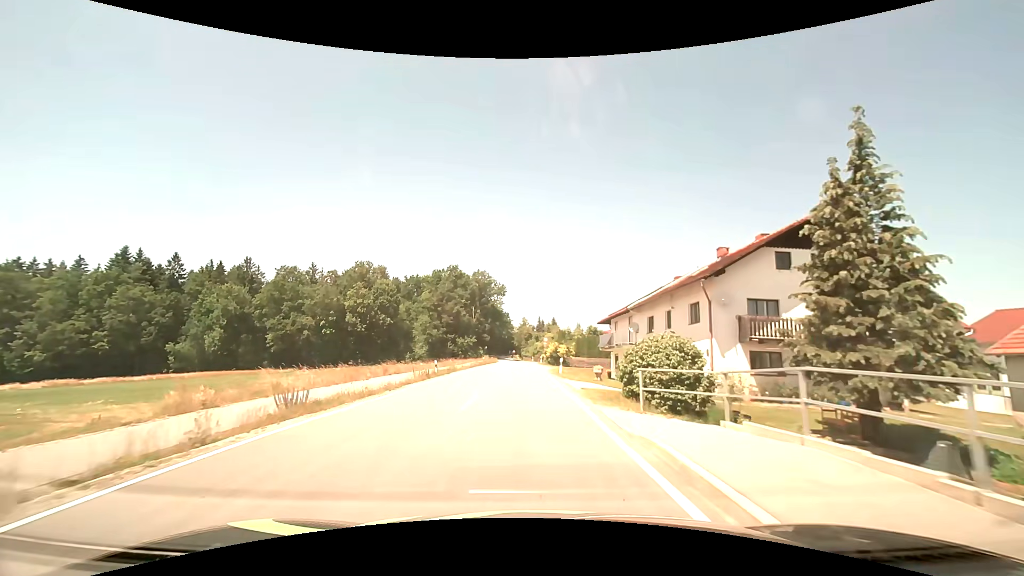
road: tertiary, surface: asphalt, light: Day
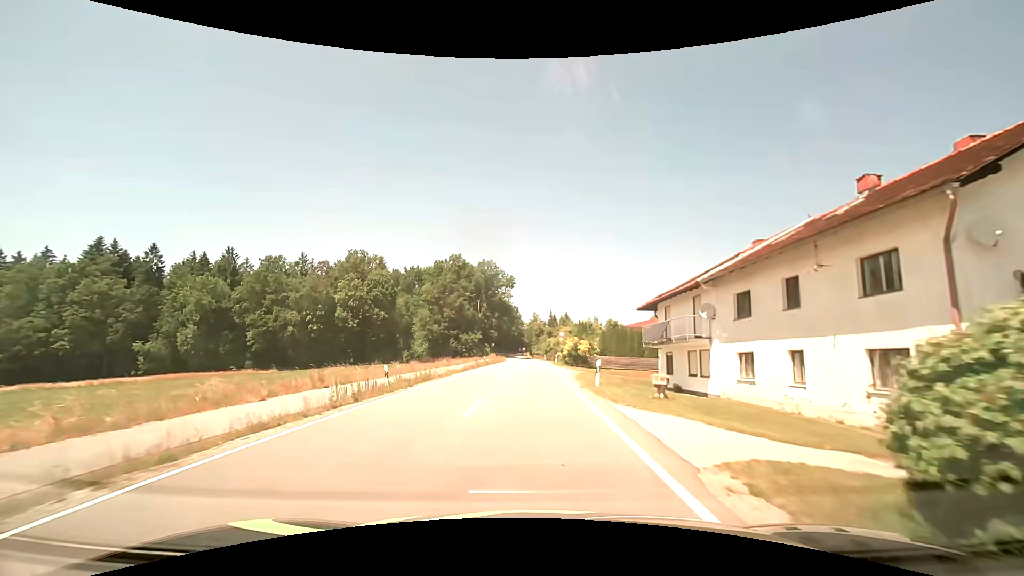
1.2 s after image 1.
(-0.2, +13.2) m; -2°
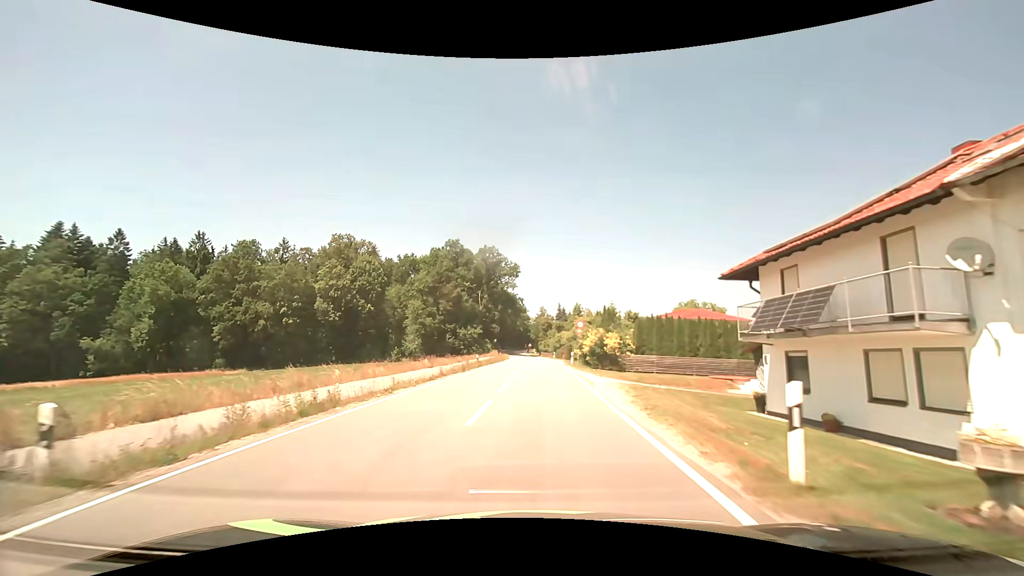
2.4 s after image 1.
(0.0, +13.6) m; -1°
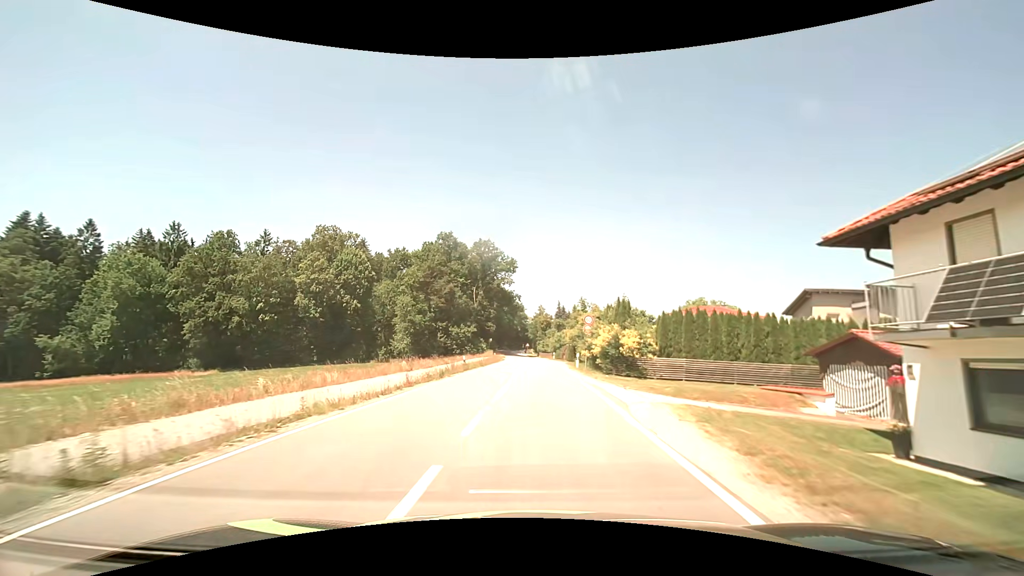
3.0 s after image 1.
(0.0, +7.0) m; 0°
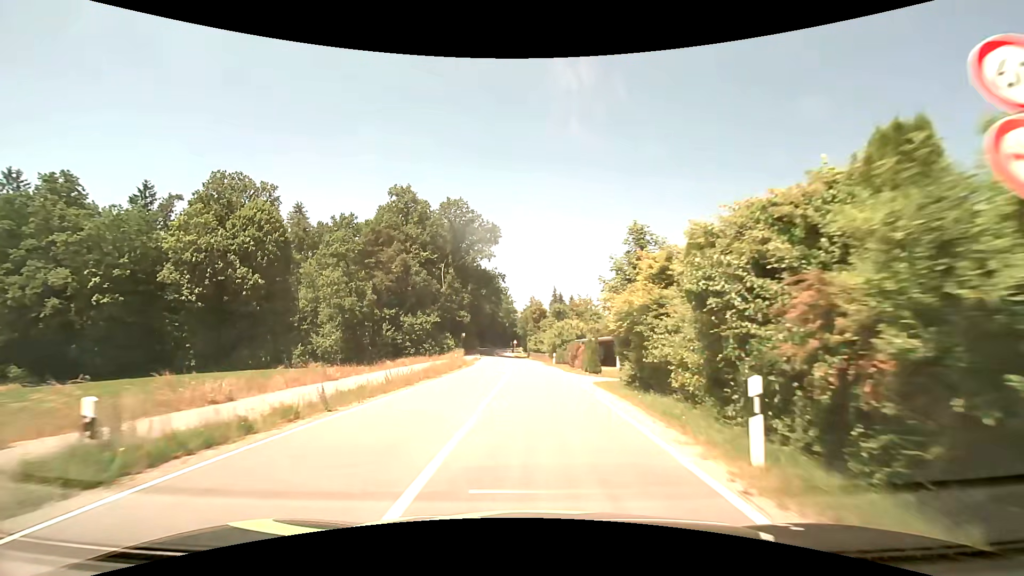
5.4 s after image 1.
(+0.4, +29.2) m; +1°
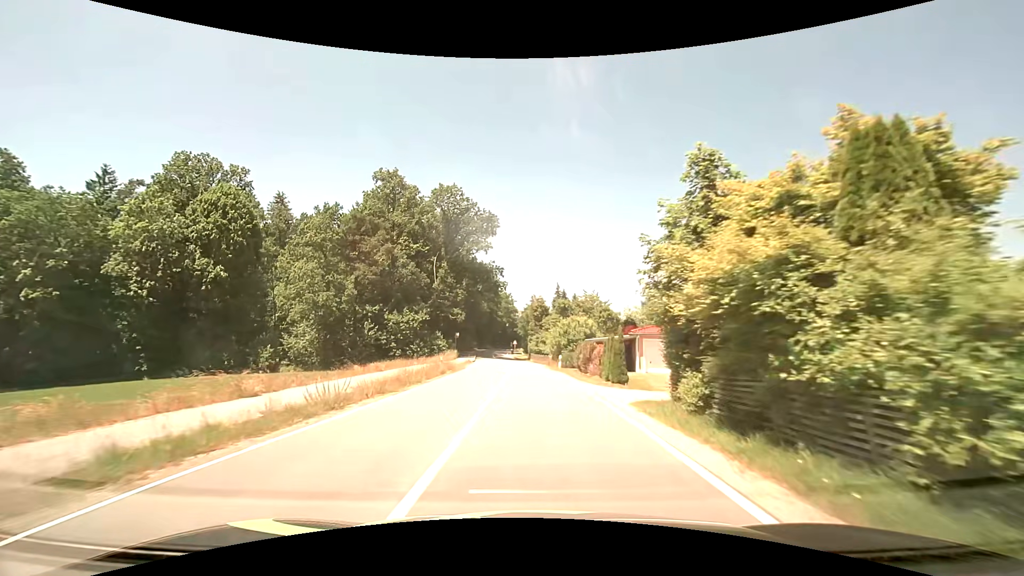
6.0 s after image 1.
(0.0, +7.6) m; 0°
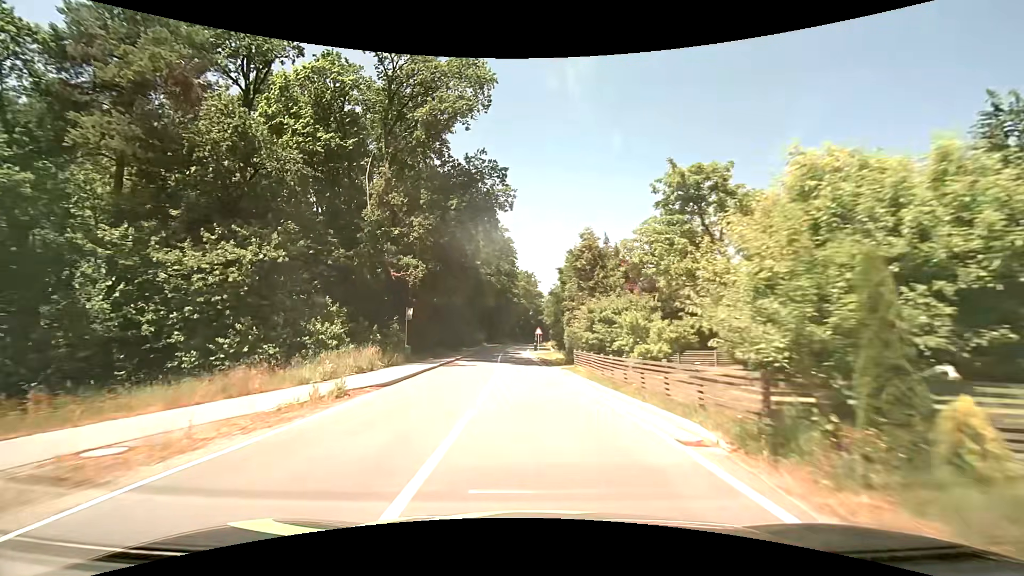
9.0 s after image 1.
(-0.7, +39.5) m; -3°
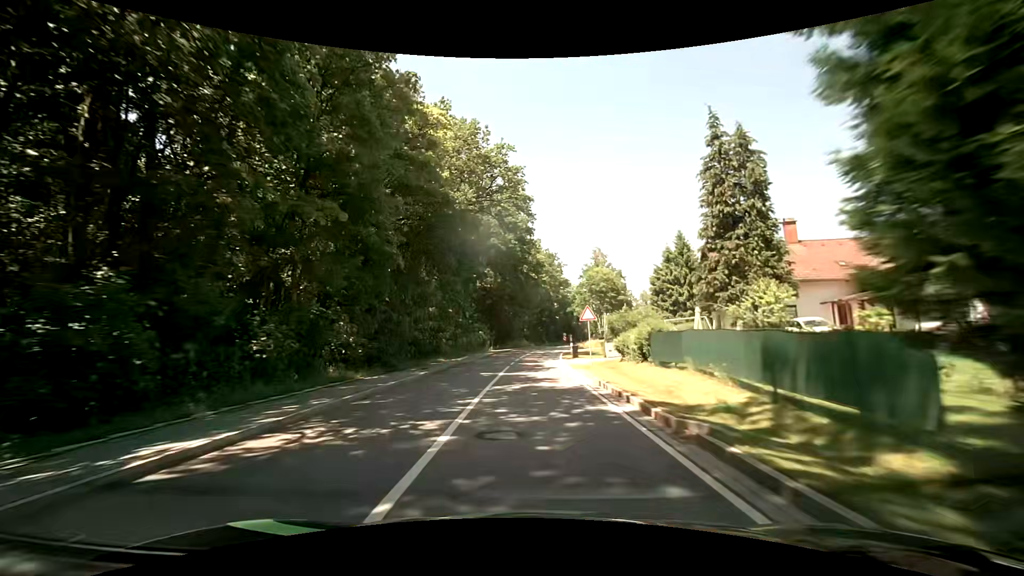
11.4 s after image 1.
(-1.0, +33.0) m; -3°
(0, +10) (0, +20) (0, +30) (+1, +40) (+1, +50) (+2, +60) (+4, +70) (+6, +80) (+8, +89) (+10, +99) m
